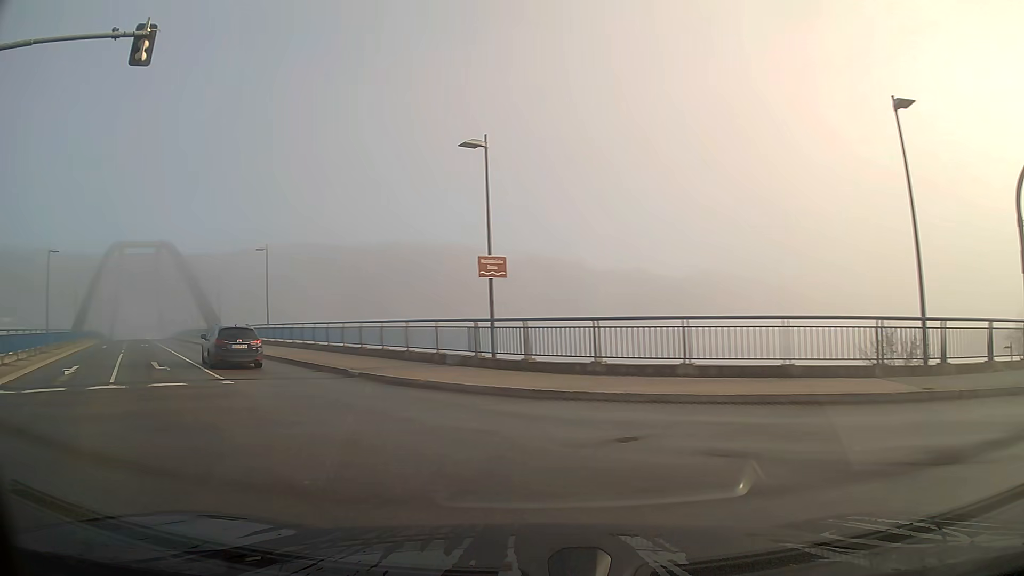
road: secondary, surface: asphalt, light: Day
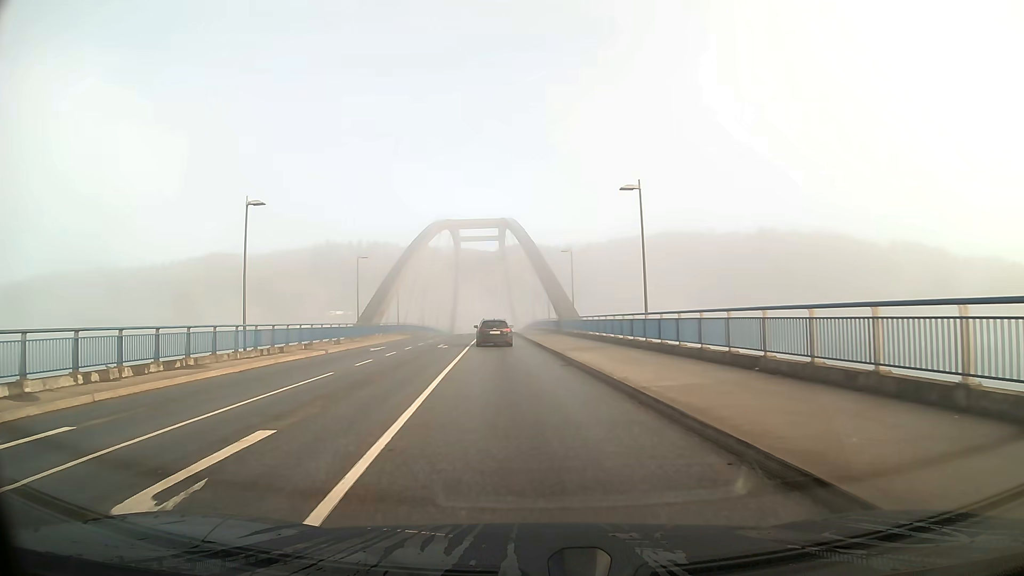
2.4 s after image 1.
(-5.9, +18.1) m; -27°
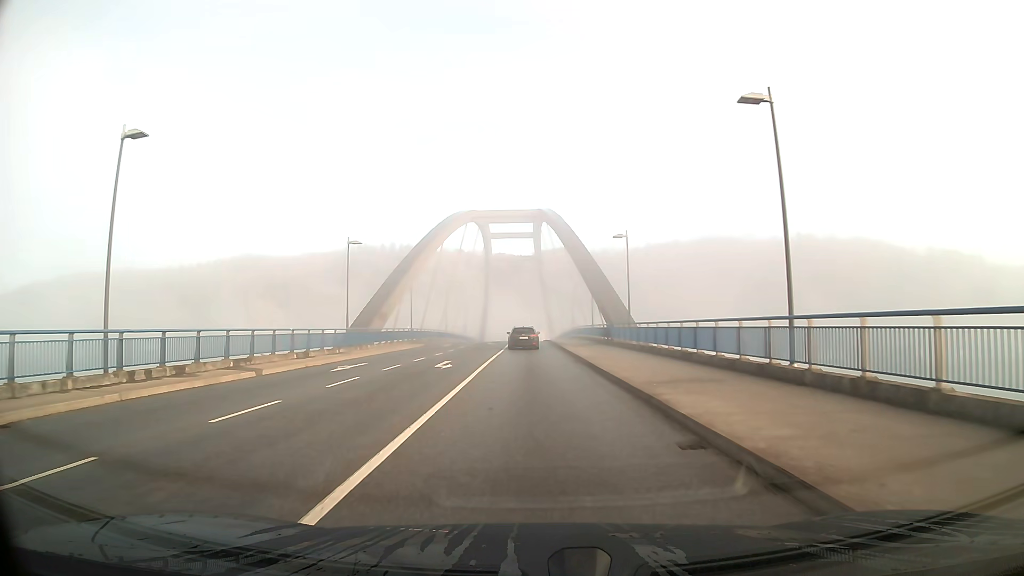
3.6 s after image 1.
(-0.4, +12.2) m; -3°
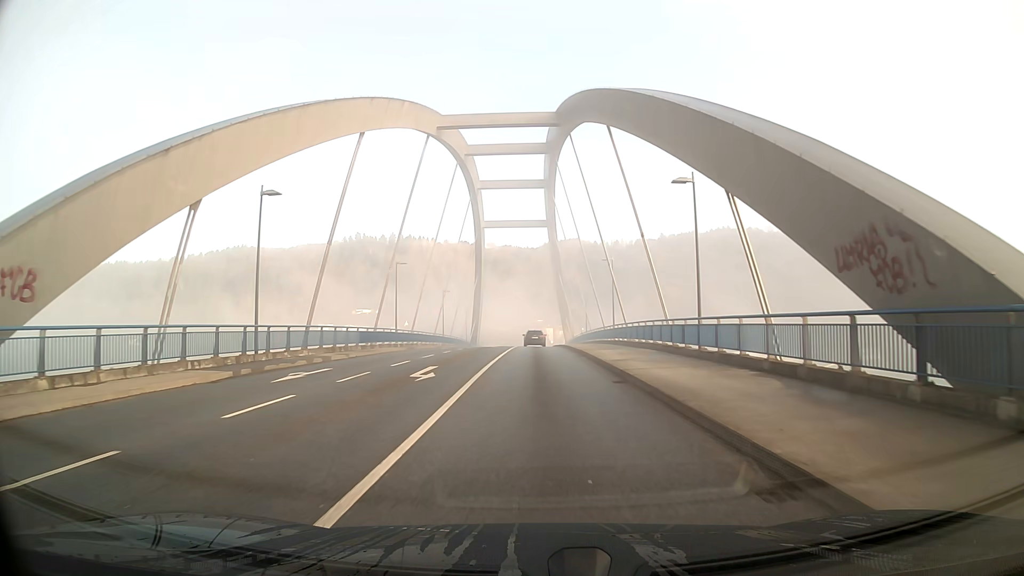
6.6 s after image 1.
(-0.2, +36.5) m; 0°
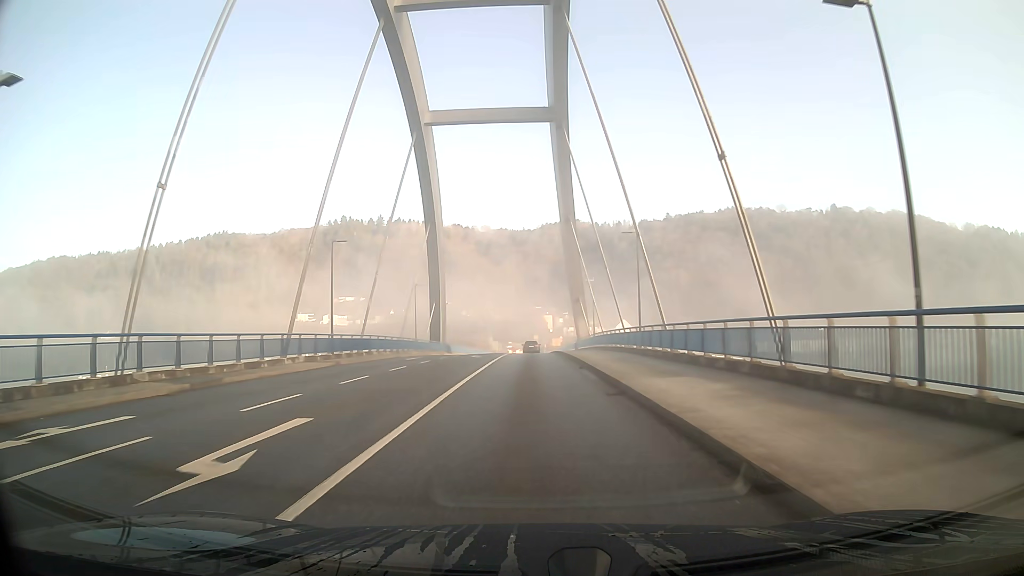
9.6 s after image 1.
(+0.2, +41.0) m; 0°
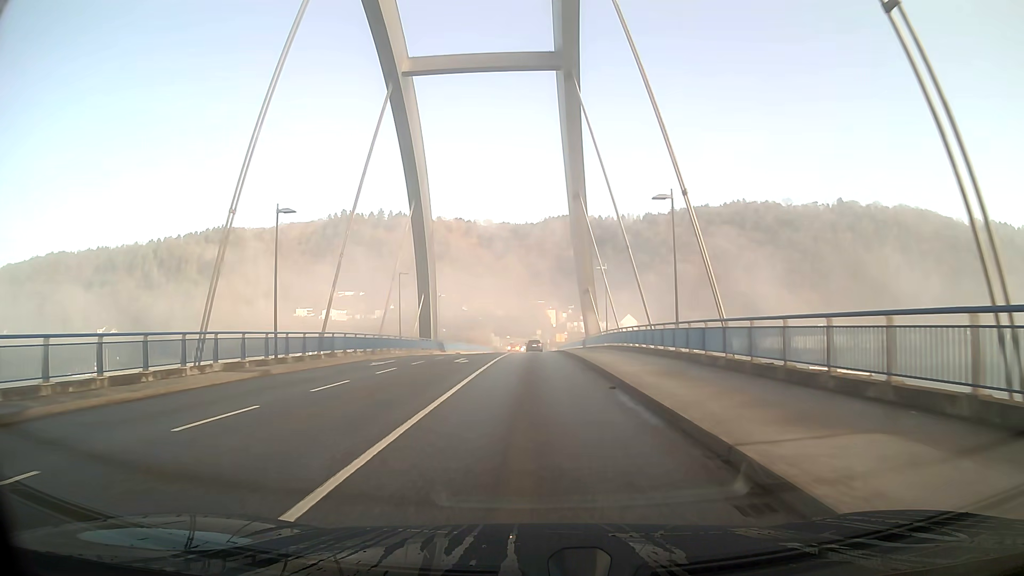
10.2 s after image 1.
(0.0, +8.5) m; 0°
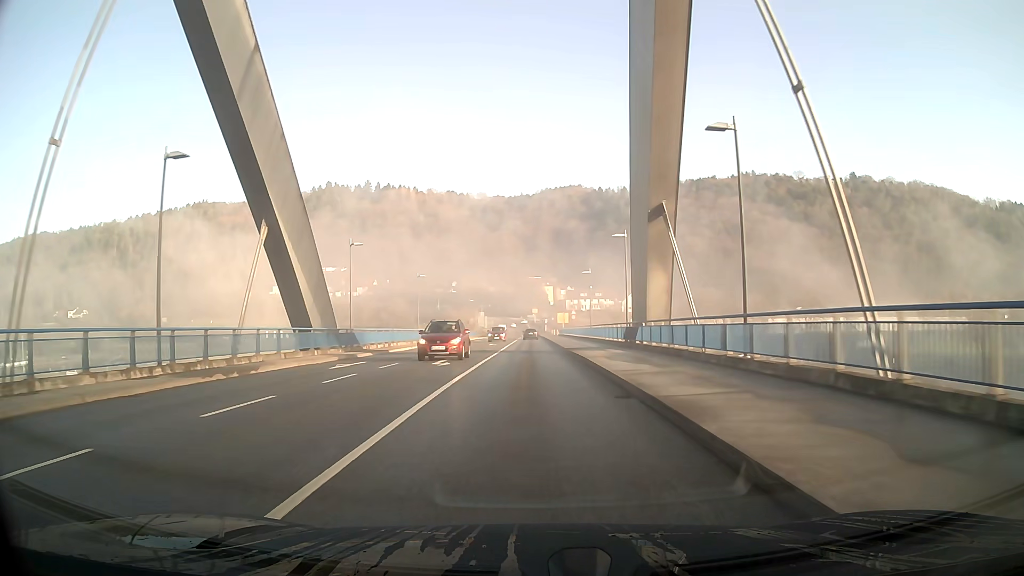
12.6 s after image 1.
(+0.1, +35.1) m; 0°
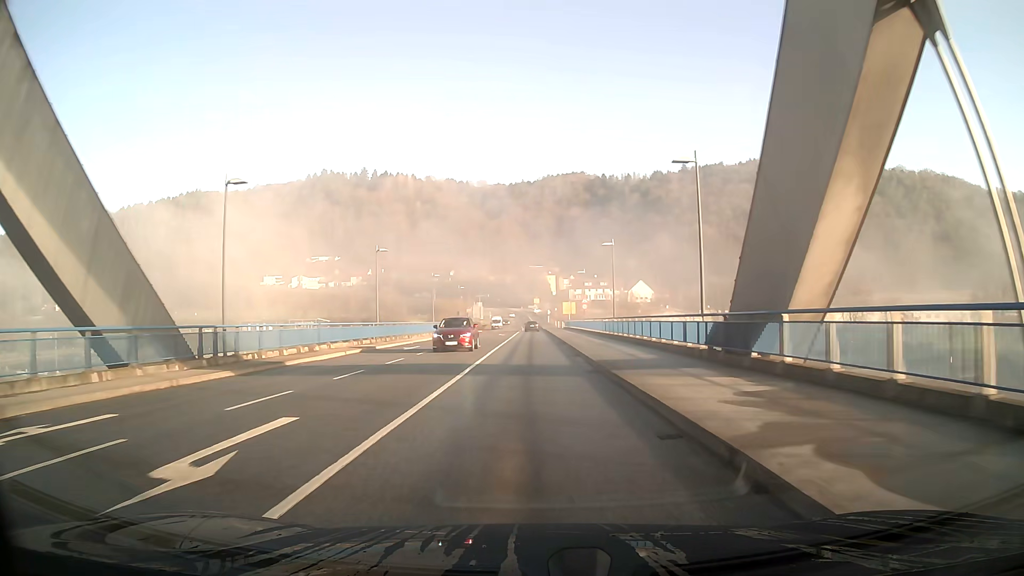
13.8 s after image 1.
(-0.1, +17.1) m; 0°
(0, +10) (0, +20) (0, +30) (0, +40) (0, +50) (0, +60) (0, +70) (0, +80) (0, +90) (0, +100) m
